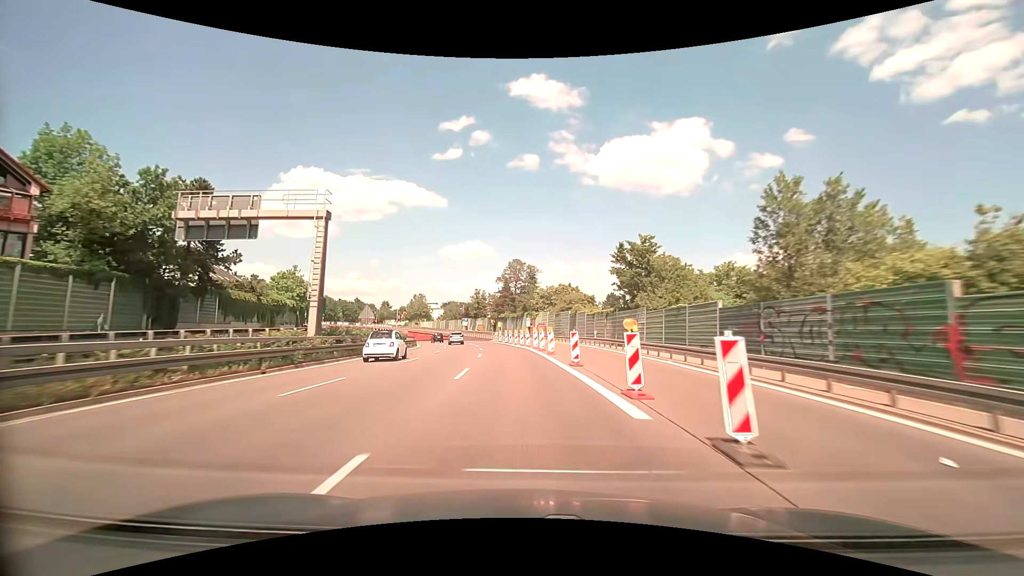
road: trunk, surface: asphalt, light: Day
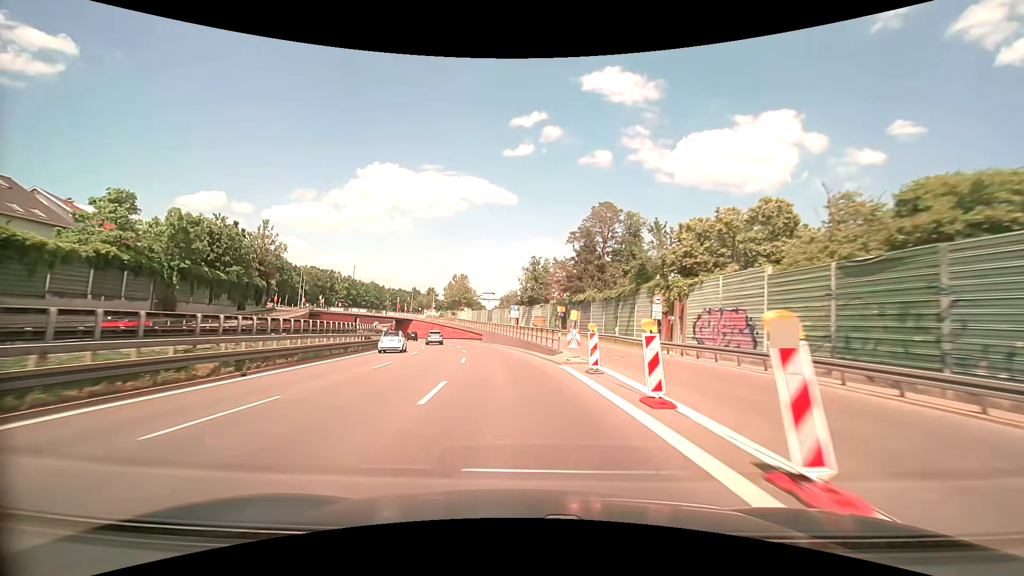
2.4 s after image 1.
(-3.4, +52.9) m; -8°
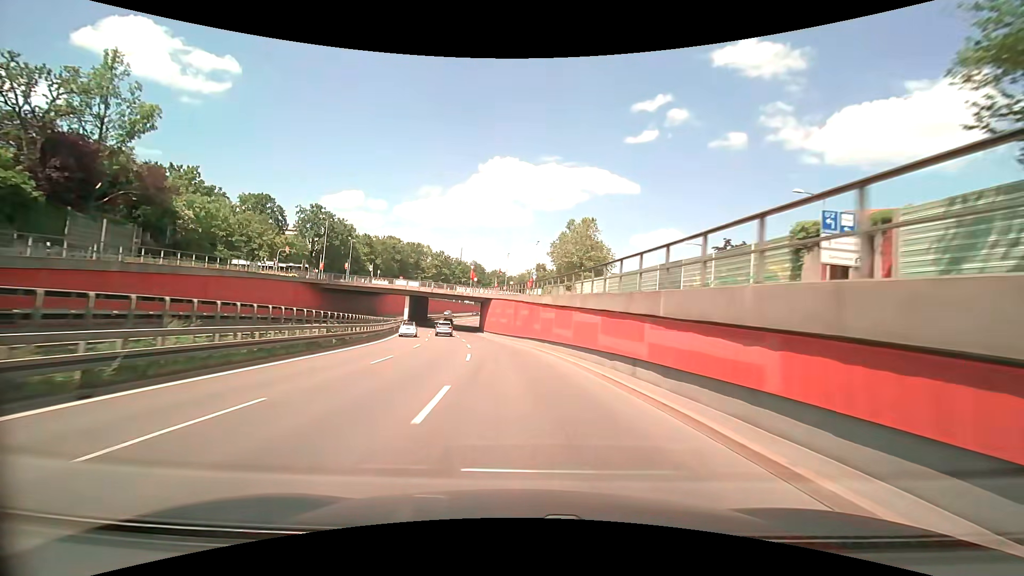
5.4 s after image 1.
(-7.8, +62.4) m; -13°
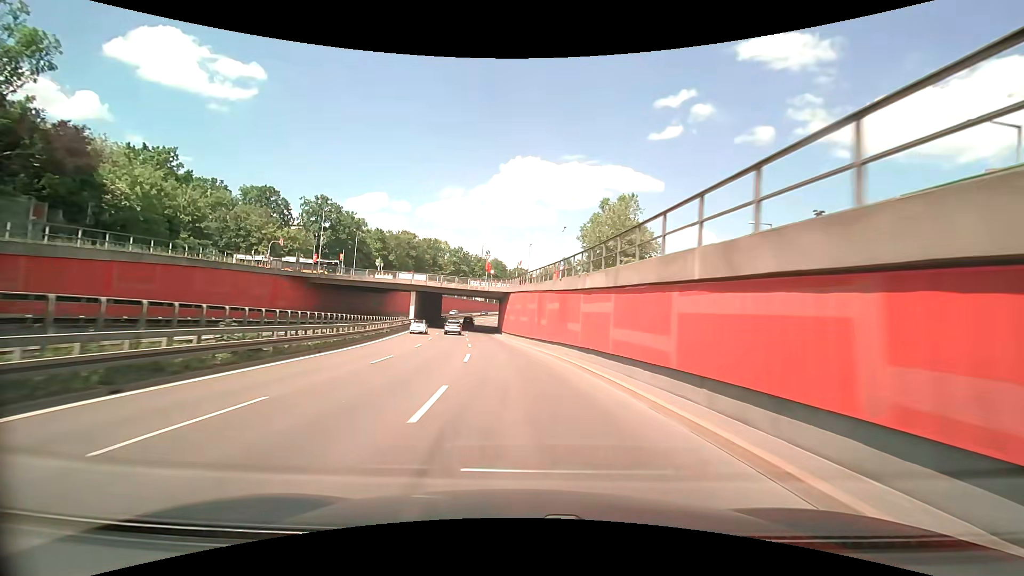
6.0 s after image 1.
(-0.2, +12.0) m; -2°
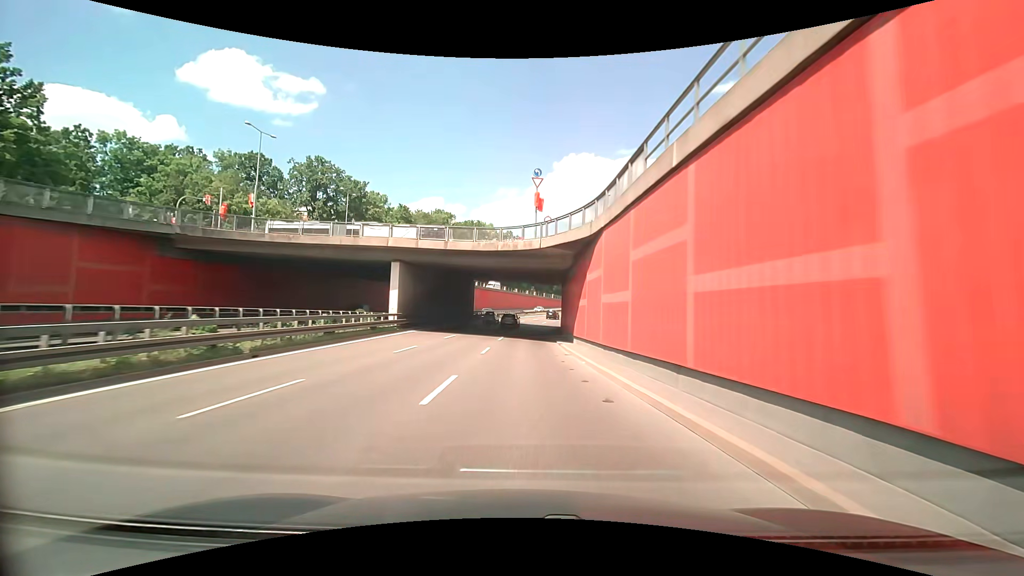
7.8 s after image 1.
(-2.4, +35.1) m; -7°
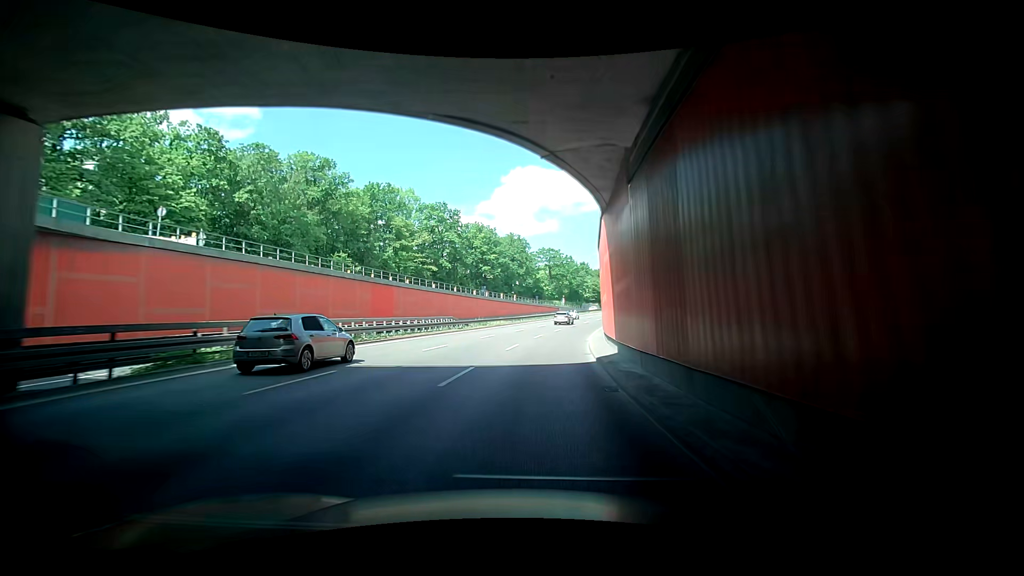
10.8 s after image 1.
(-0.8, +57.8) m; +1°
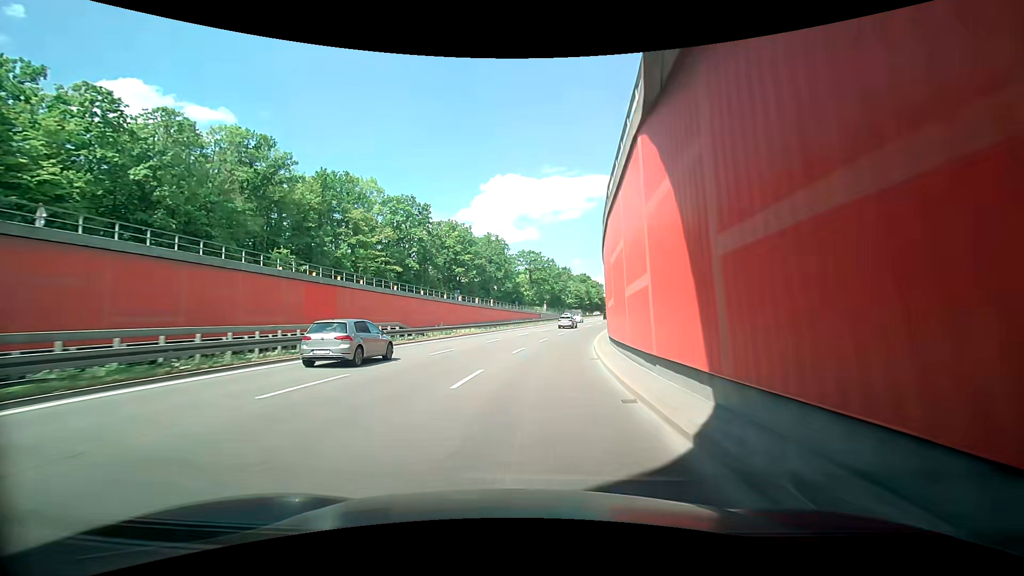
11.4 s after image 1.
(+0.3, +11.6) m; +3°
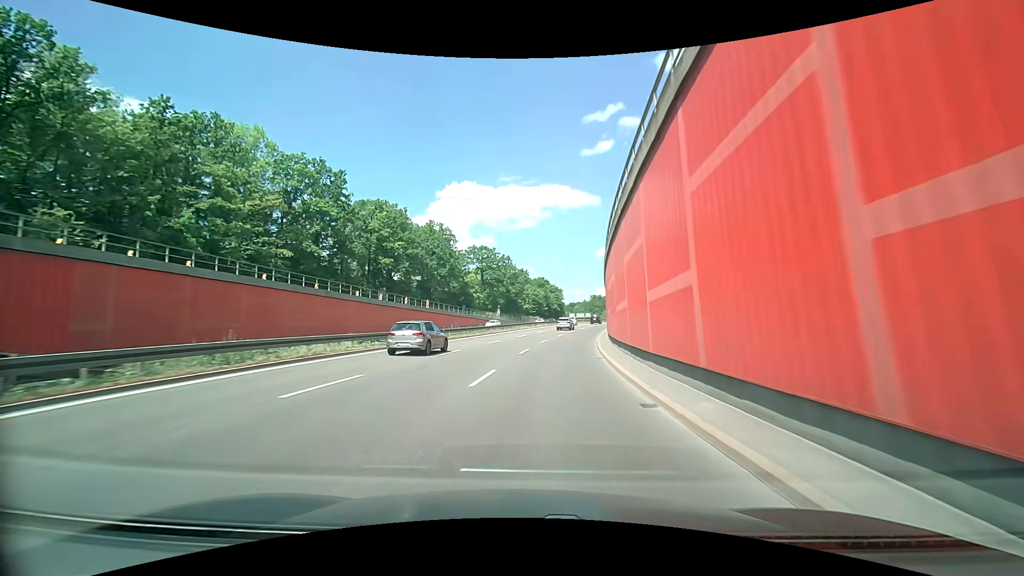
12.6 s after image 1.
(+1.8, +23.1) m; +8°
(0, +10) (+1, +20) (+2, +30) (+3, +40) (+5, +50) (+7, +59) (+9, +69) (+11, +79) (+14, +89) (+16, +98) m
